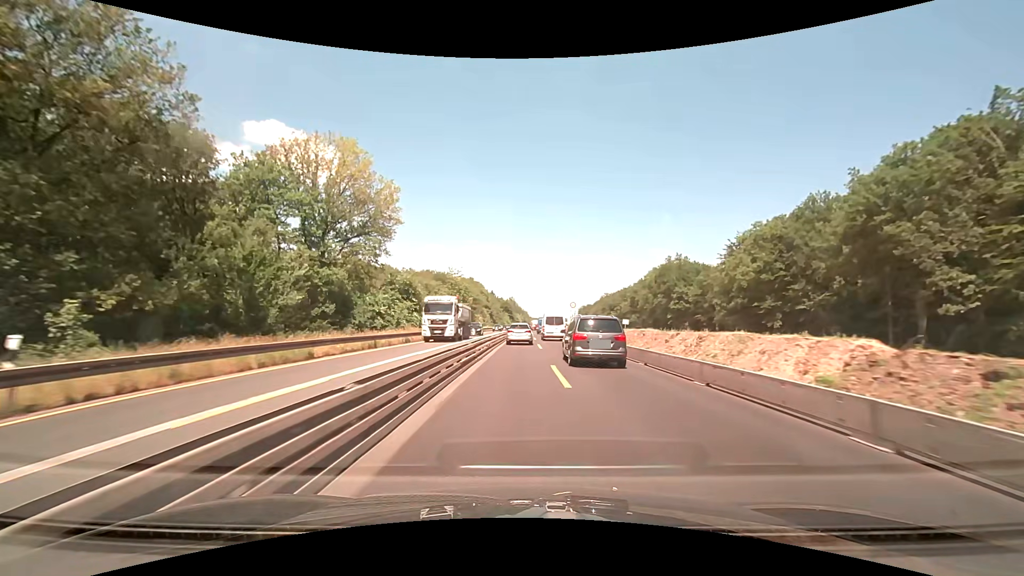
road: motorway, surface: concrete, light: Day
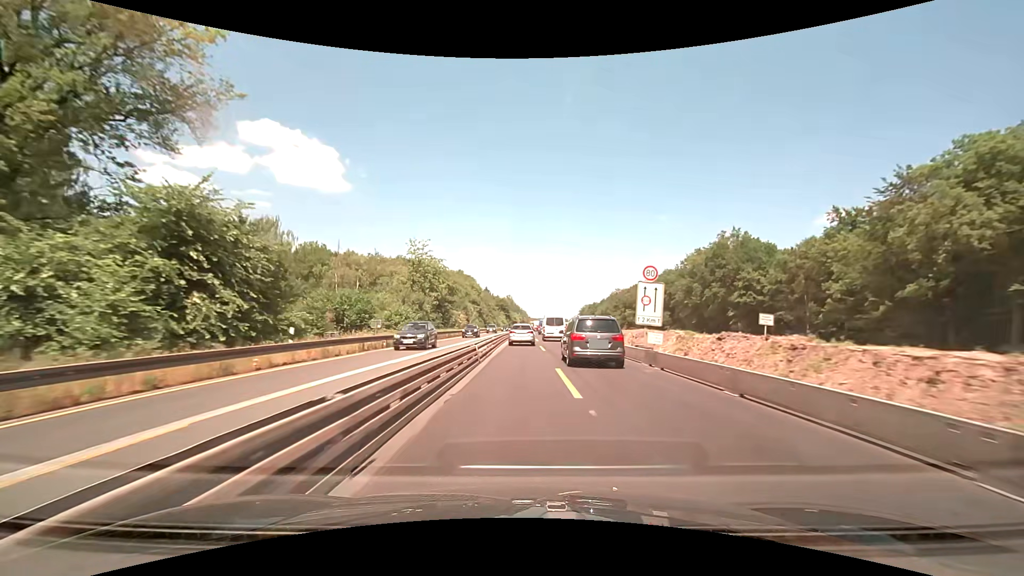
(+0.2, +37.9) m; 0°
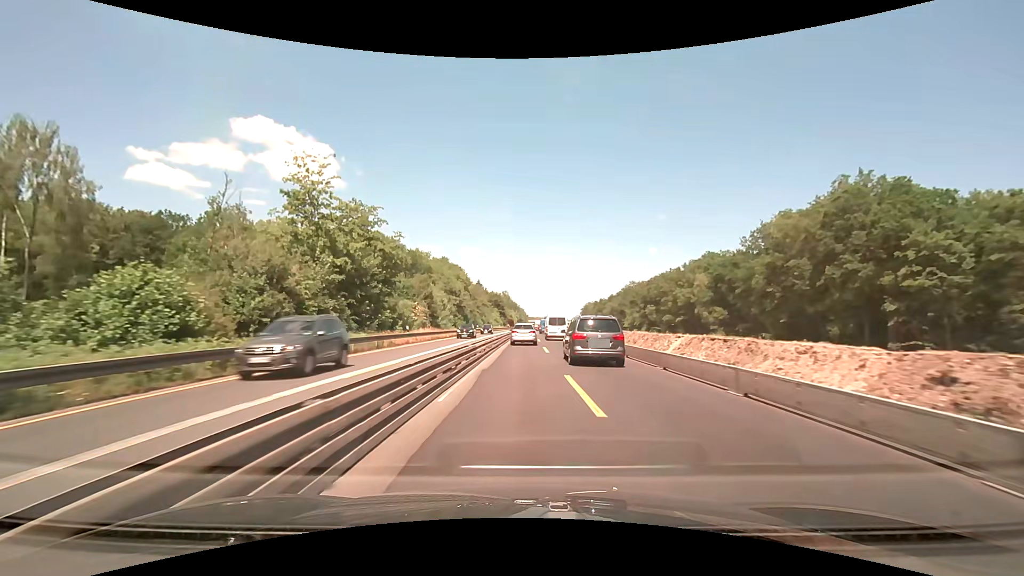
(+0.1, +38.0) m; 0°
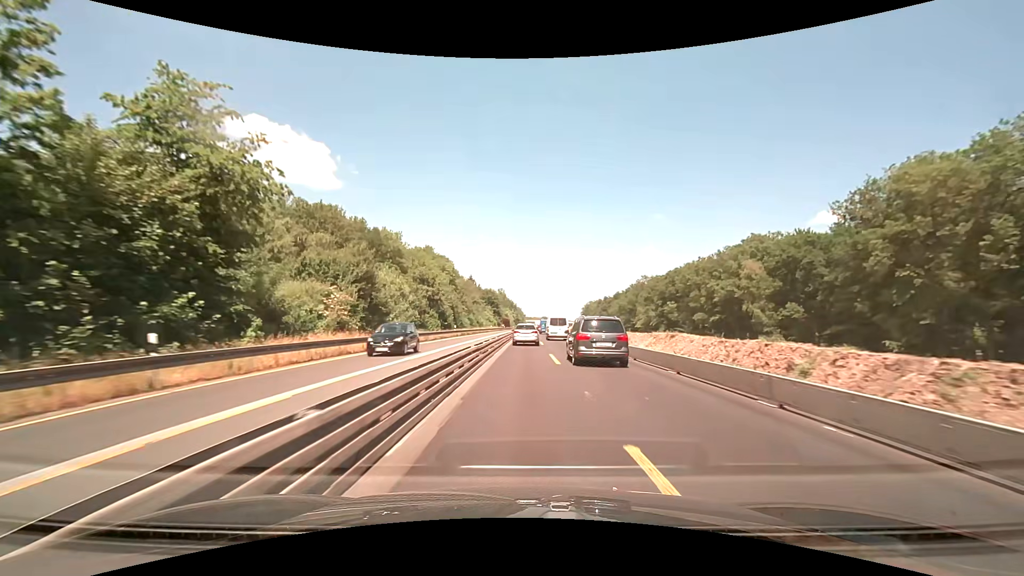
(+0.1, +25.3) m; 0°
(0, +10) (0, +20) (0, +30) (0, +40) (0, +50) (+1, +60) (+1, +70) (+1, +80) (+1, +90) (+1, +100) m
